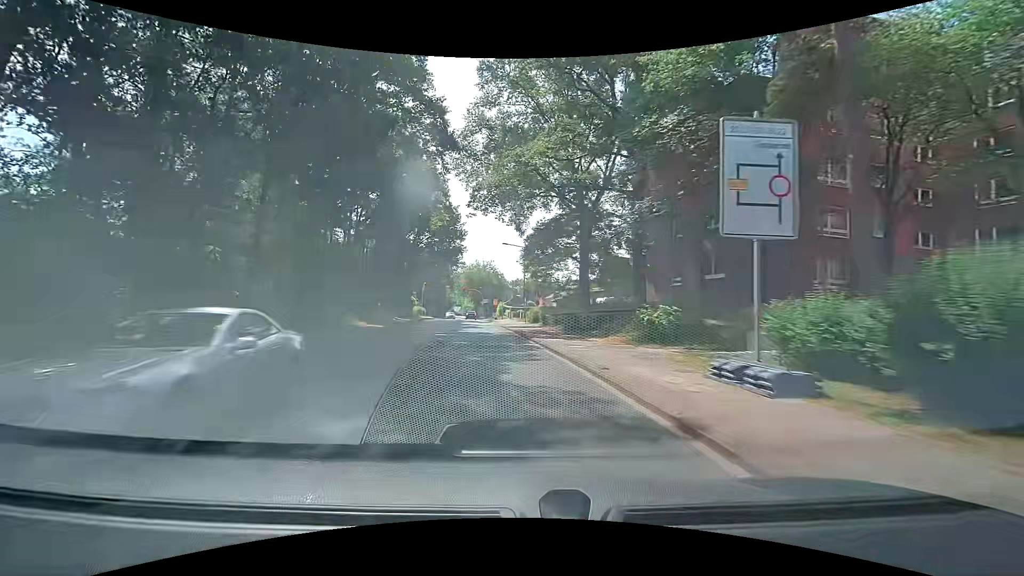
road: tertiary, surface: asphalt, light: Day
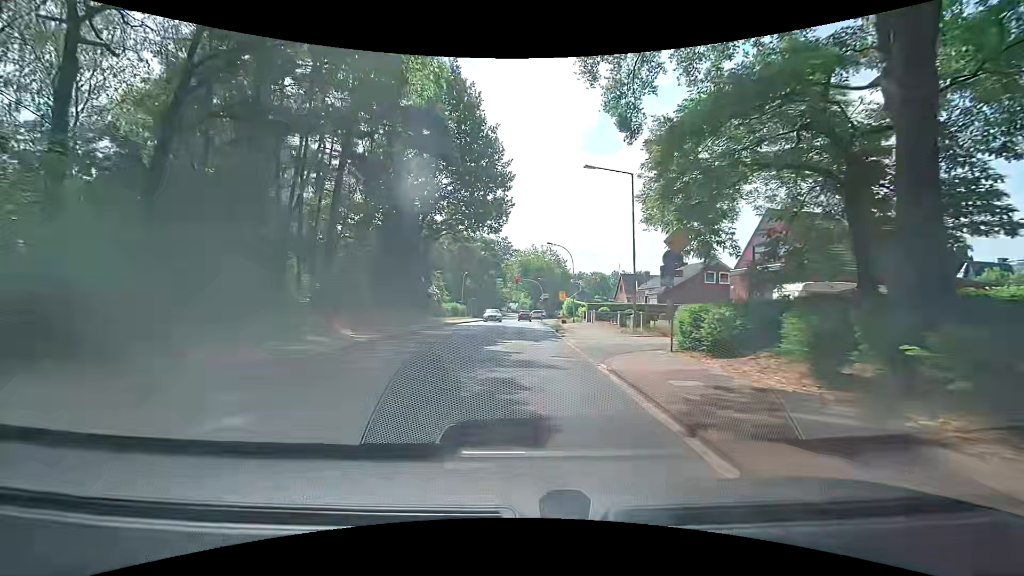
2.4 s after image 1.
(-2.5, +27.5) m; -7°
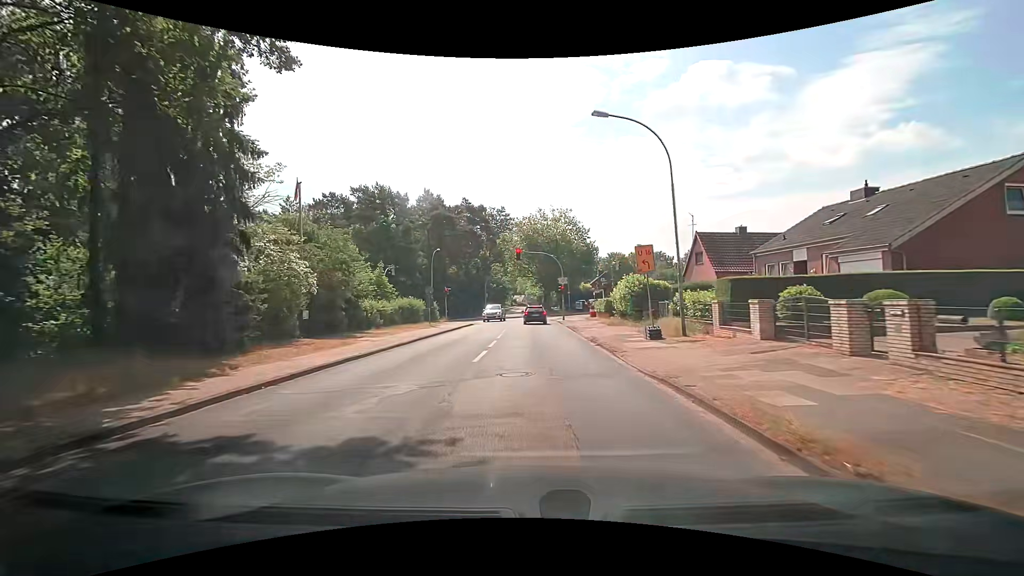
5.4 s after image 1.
(-0.1, +31.0) m; 0°
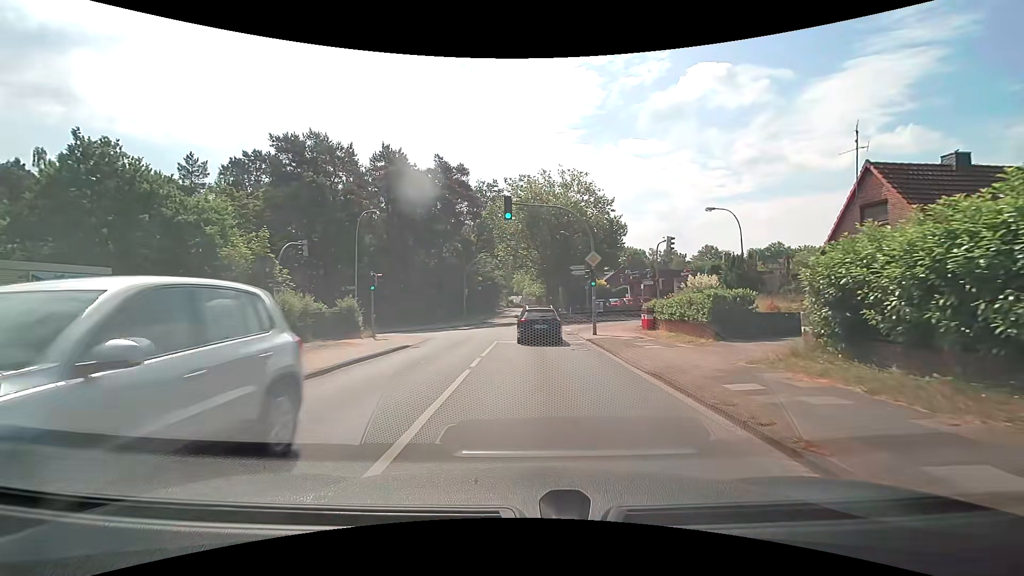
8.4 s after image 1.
(+0.1, +21.7) m; 0°
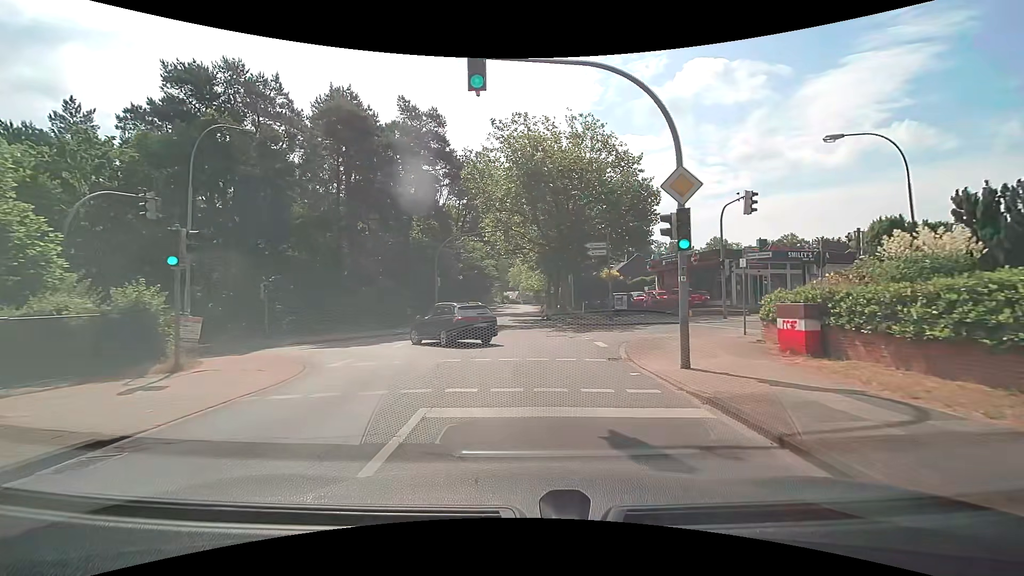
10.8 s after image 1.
(+0.1, +13.9) m; +1°
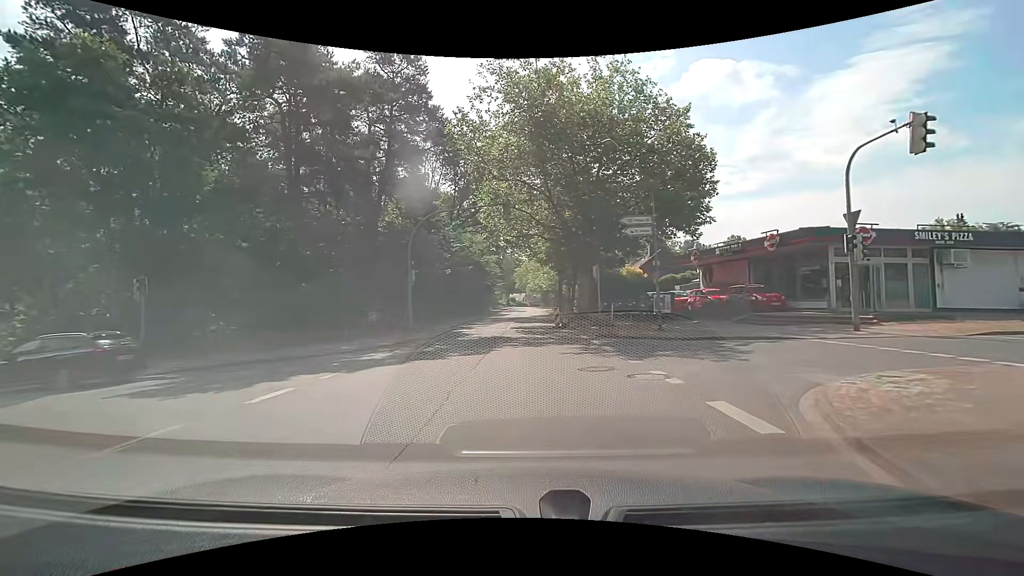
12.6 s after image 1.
(-0.1, +9.8) m; -1°
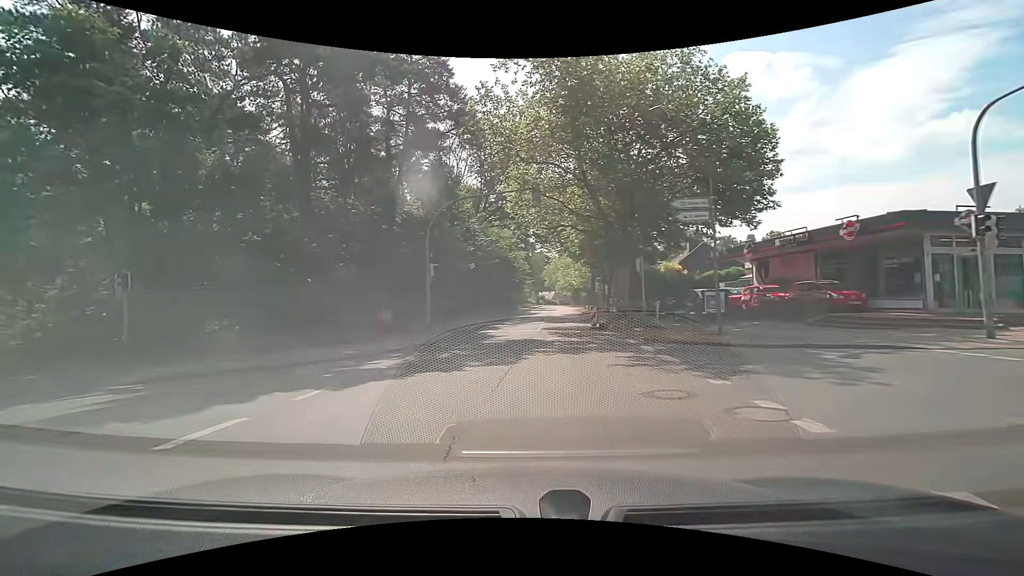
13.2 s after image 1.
(-0.1, +2.9) m; -3°
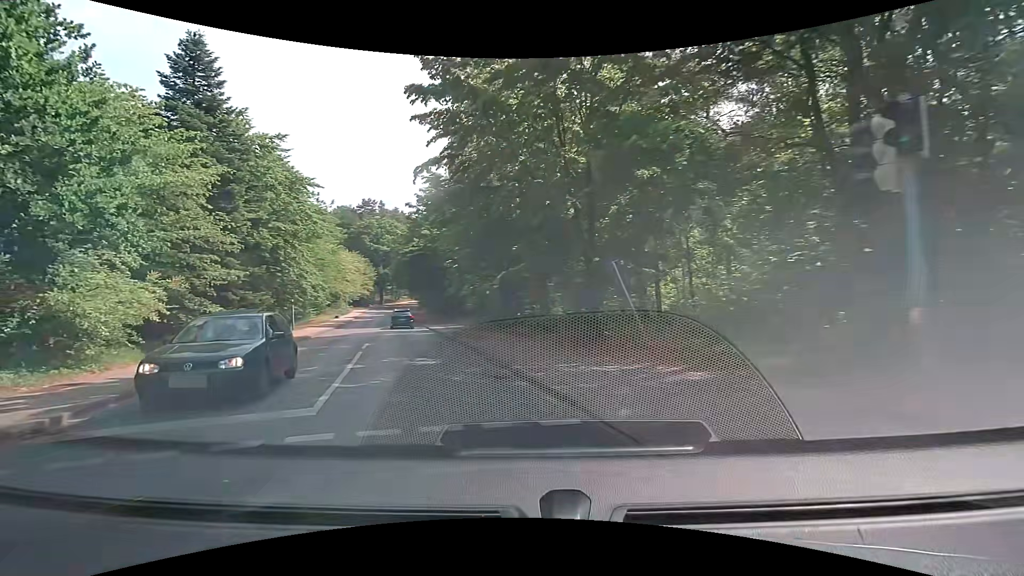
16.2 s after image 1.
(-8.4, +12.5) m; -68°
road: unclassified
(-2, +10) (-4, +19) (-7, +29) (-10, +39) (-13, +48) (-16, +58) (-19, +67) (-21, +77) (-24, +87) (-26, +96) m
